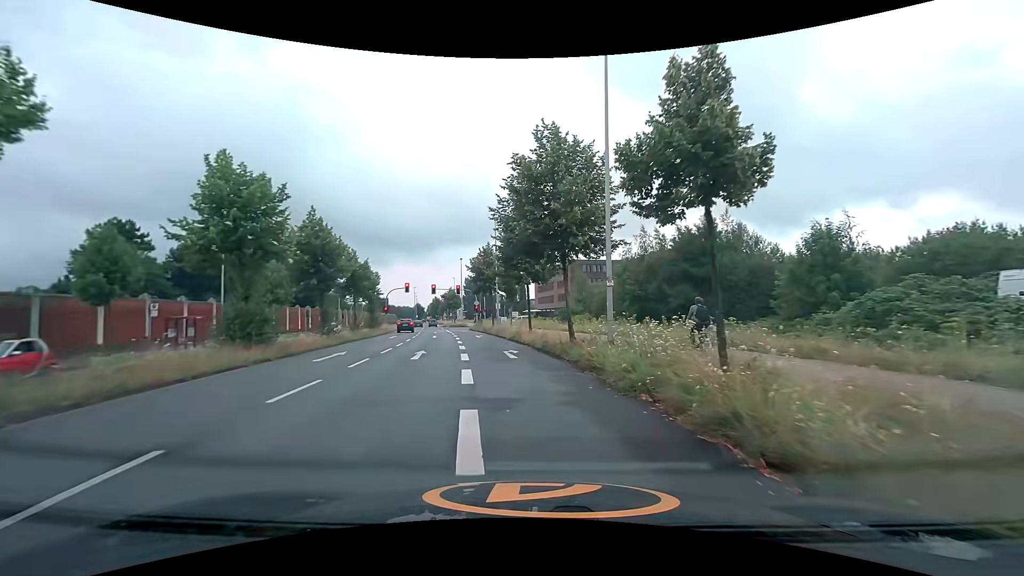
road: secondary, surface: asphalt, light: Day
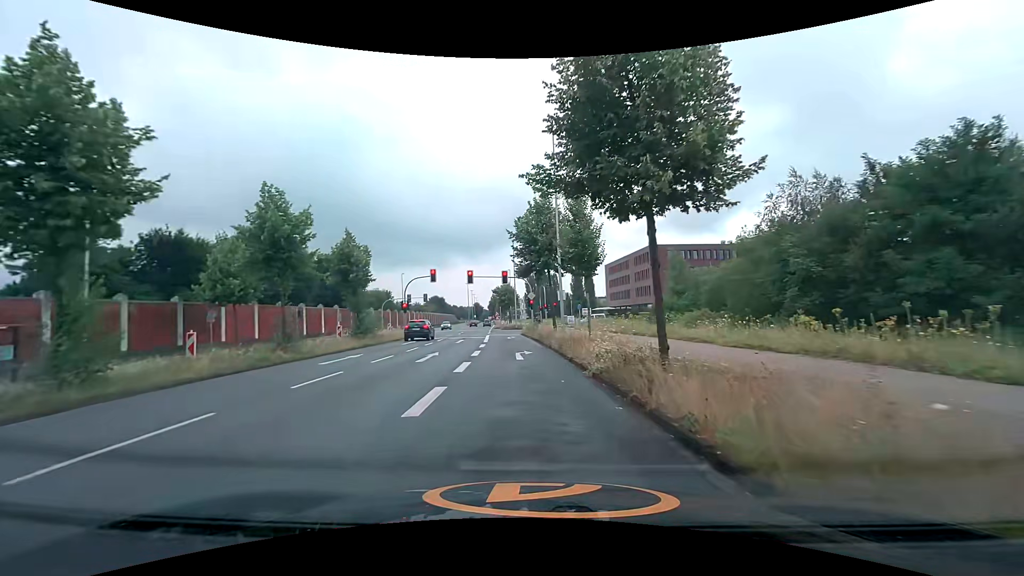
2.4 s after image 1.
(-1.3, +21.4) m; -7°
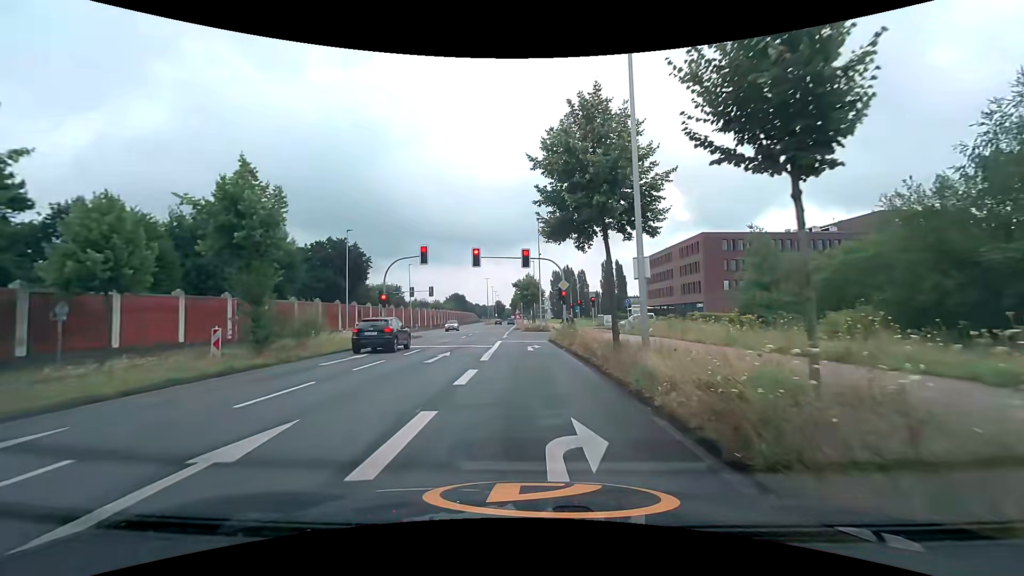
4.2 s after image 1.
(-0.6, +14.9) m; -3°
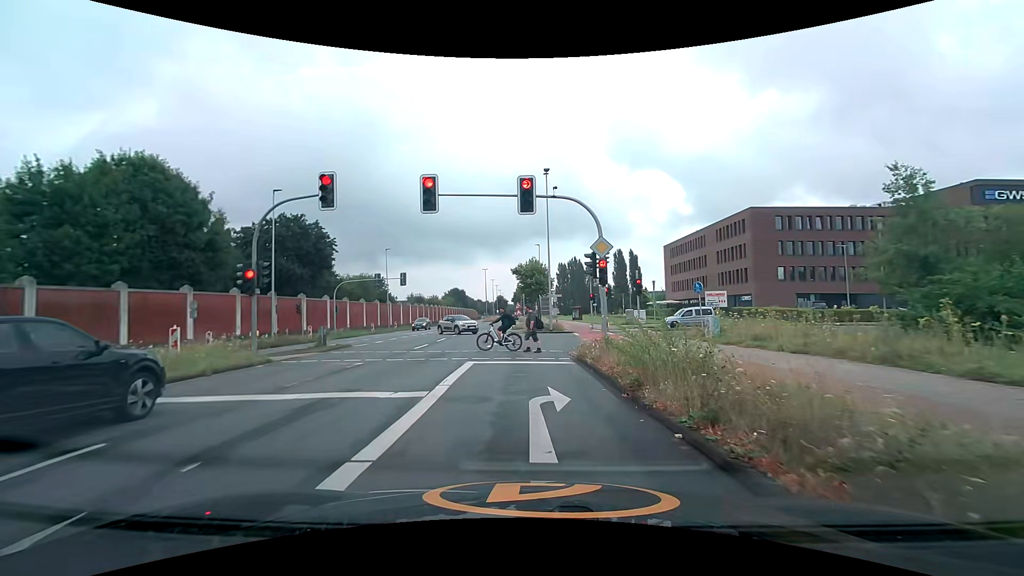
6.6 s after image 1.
(0.0, +16.8) m; 0°
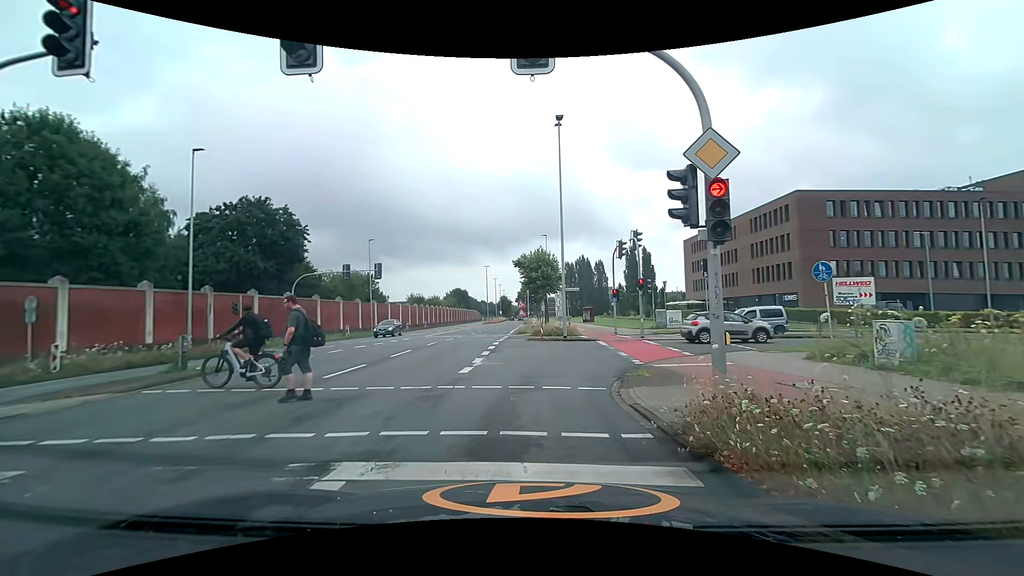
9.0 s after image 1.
(-0.1, +9.8) m; -1°
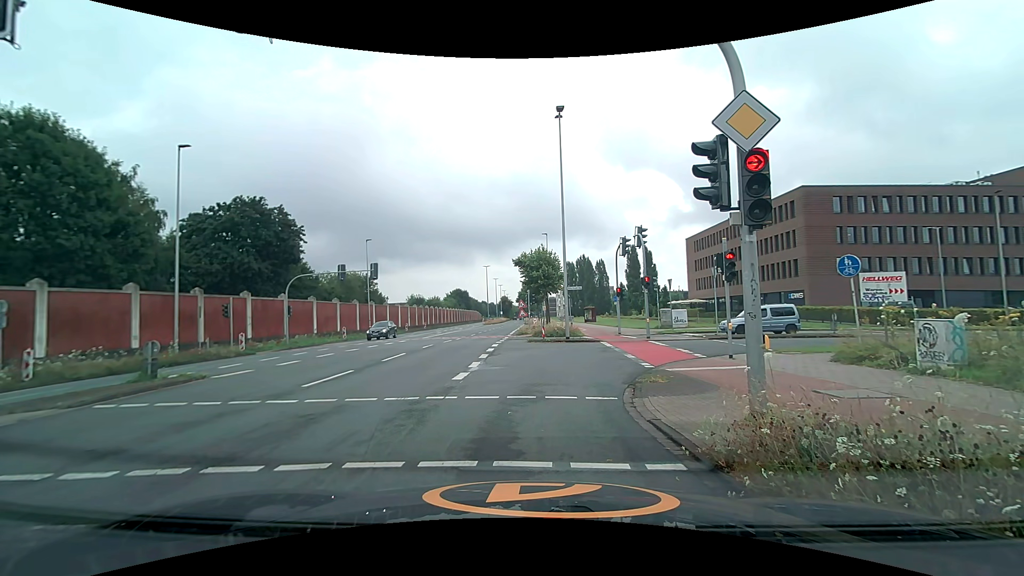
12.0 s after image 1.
(0.0, +1.1) m; +1°
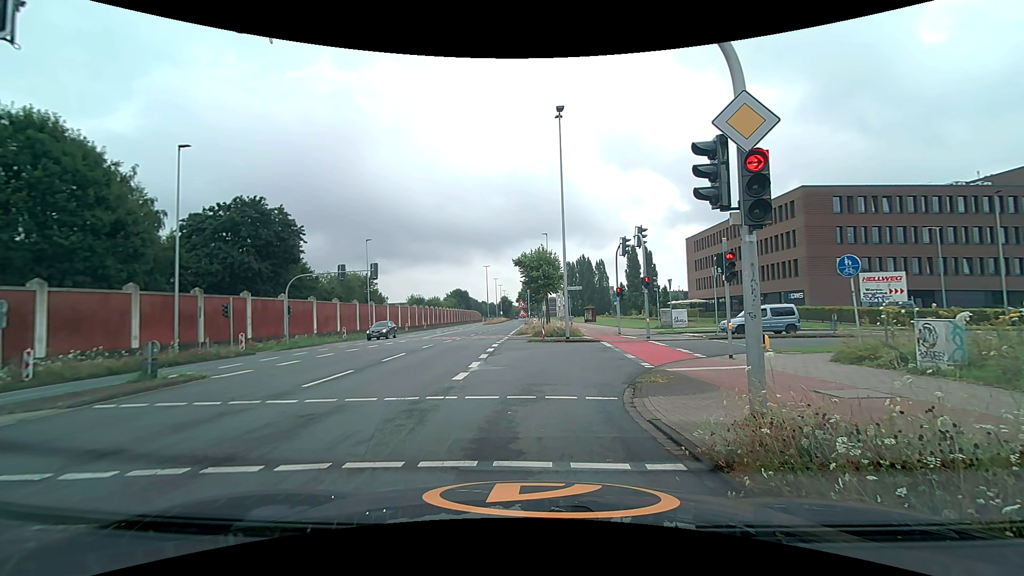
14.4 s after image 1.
(0.0, 0.0) m; 0°
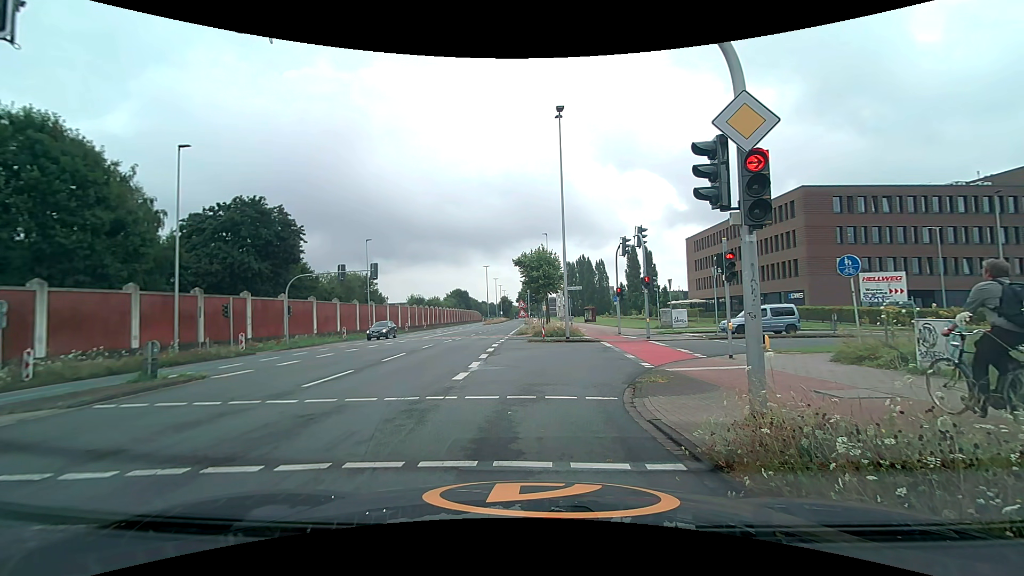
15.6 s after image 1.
(0.0, 0.0) m; 0°
